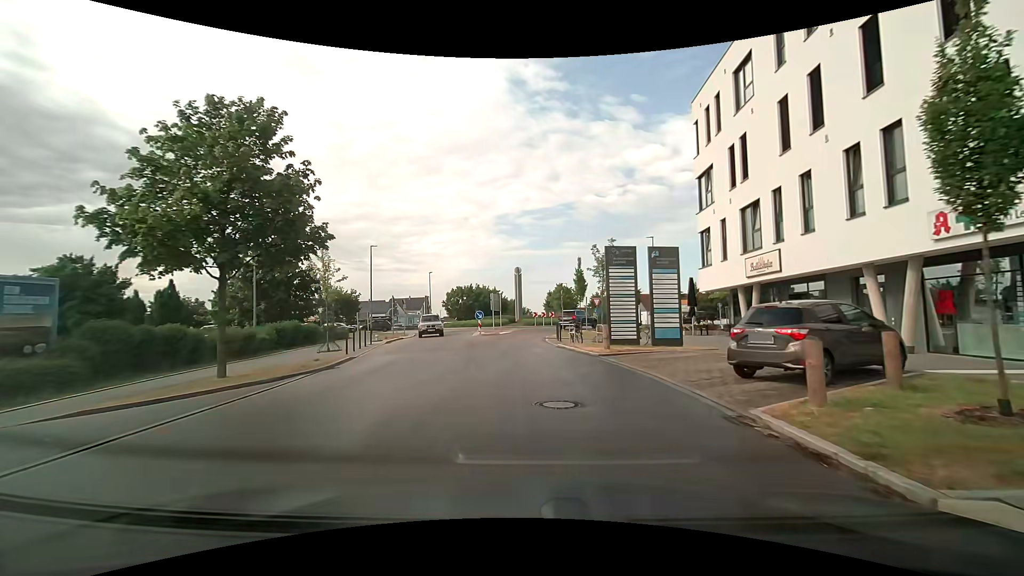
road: tertiary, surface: asphalt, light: Day
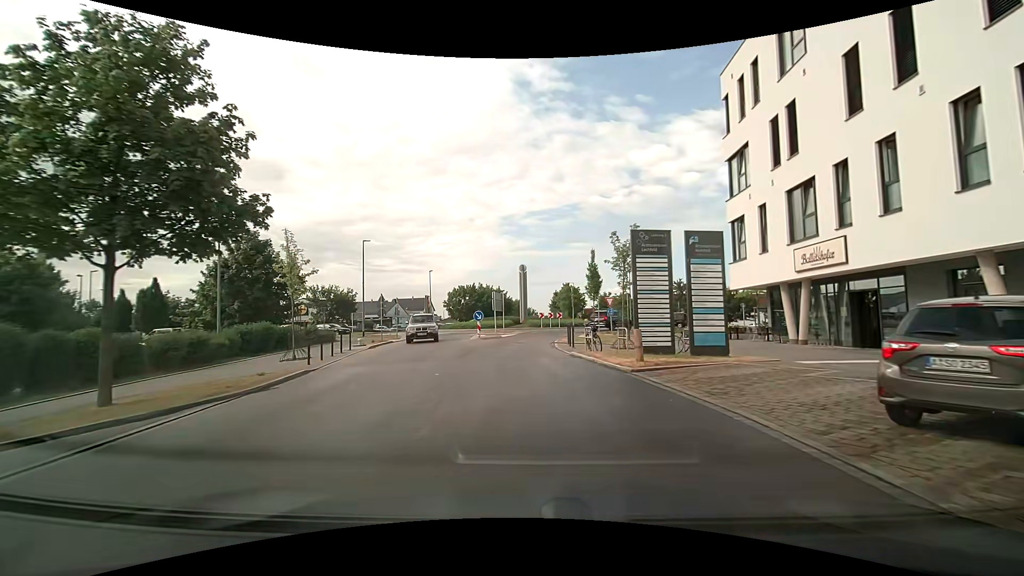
(-0.1, +4.1) m; -1°
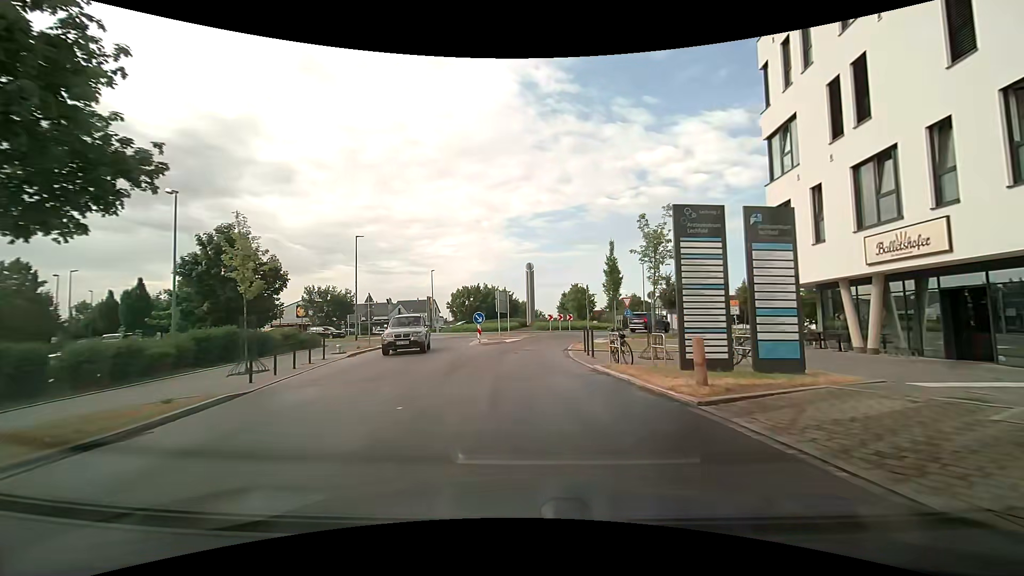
(0.0, +3.9) m; 0°
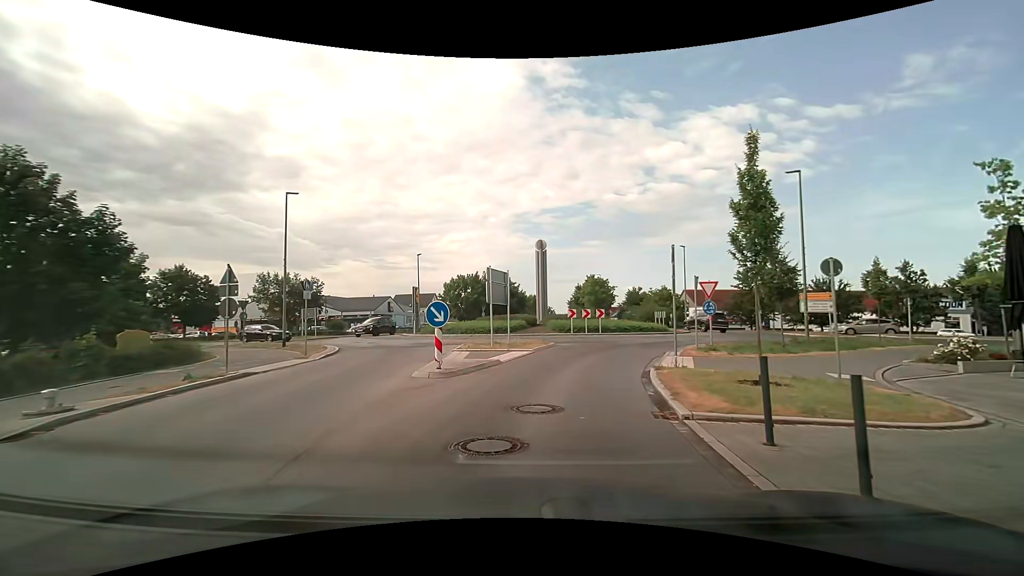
(-0.4, +13.8) m; -3°
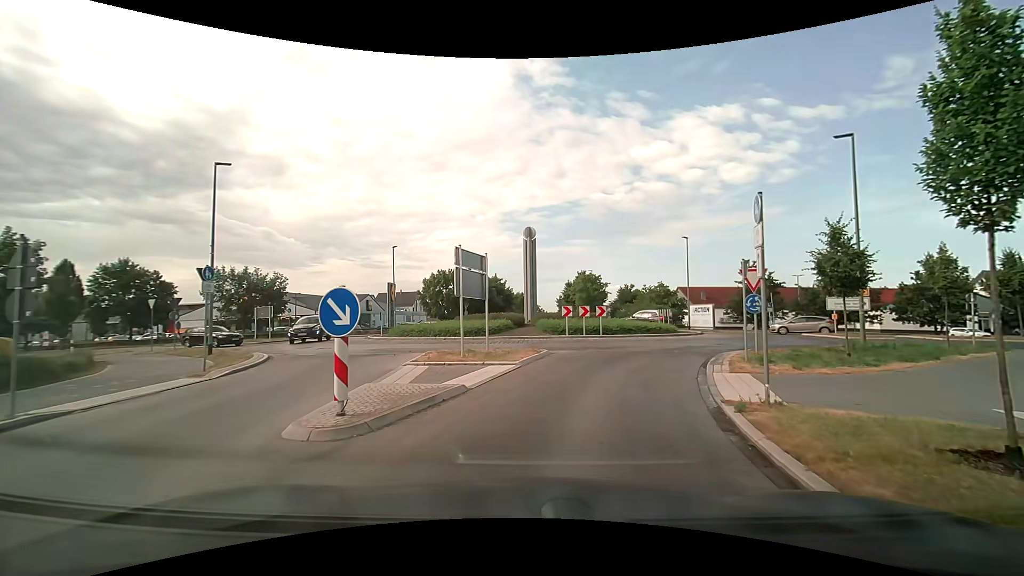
(+0.1, +5.2) m; +3°
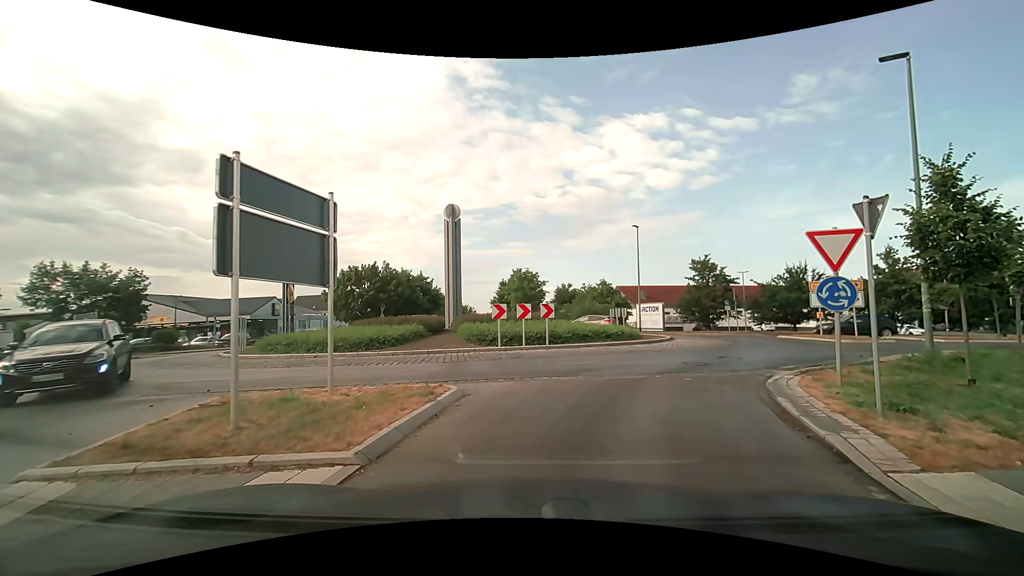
(+0.3, +7.7) m; +5°
(+2, +10) (+7, +18) (+12, +27) (+11, +36) (+4, +44) (0, +53) (-2, +63) (-3, +73) (-3, +83) (-4, +93) m
